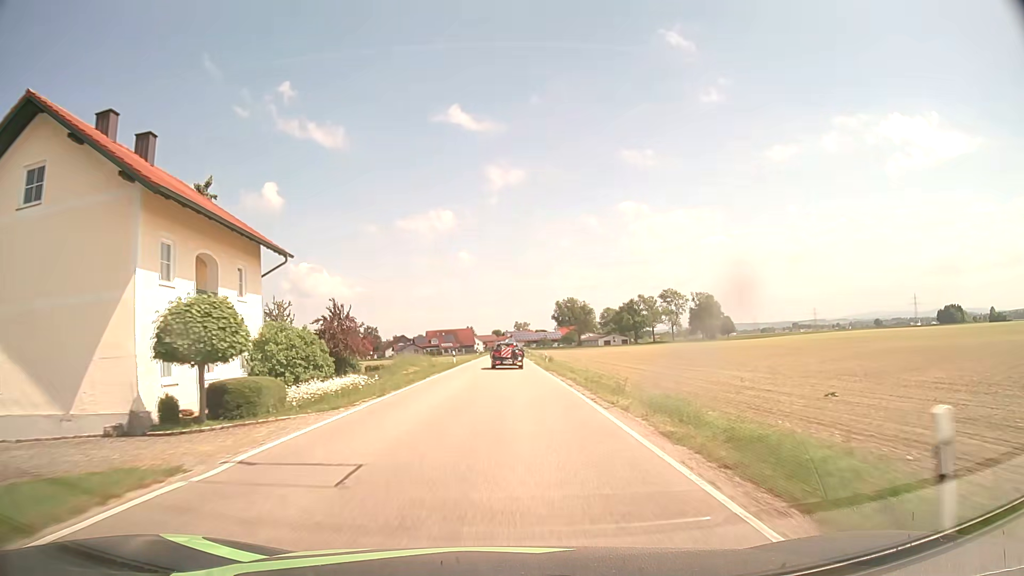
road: secondary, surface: asphalt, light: Day
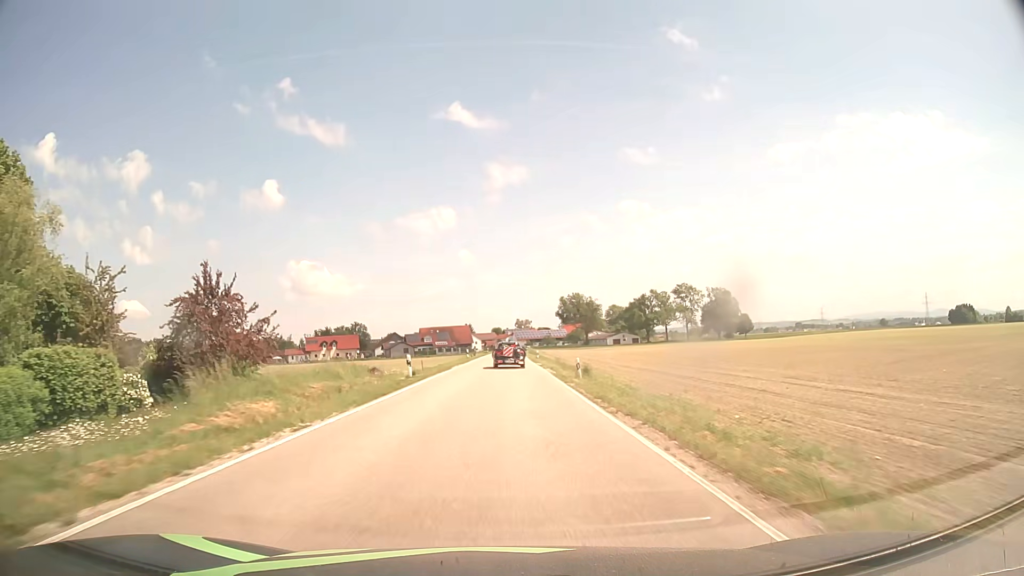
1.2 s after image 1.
(0.0, +23.2) m; 0°
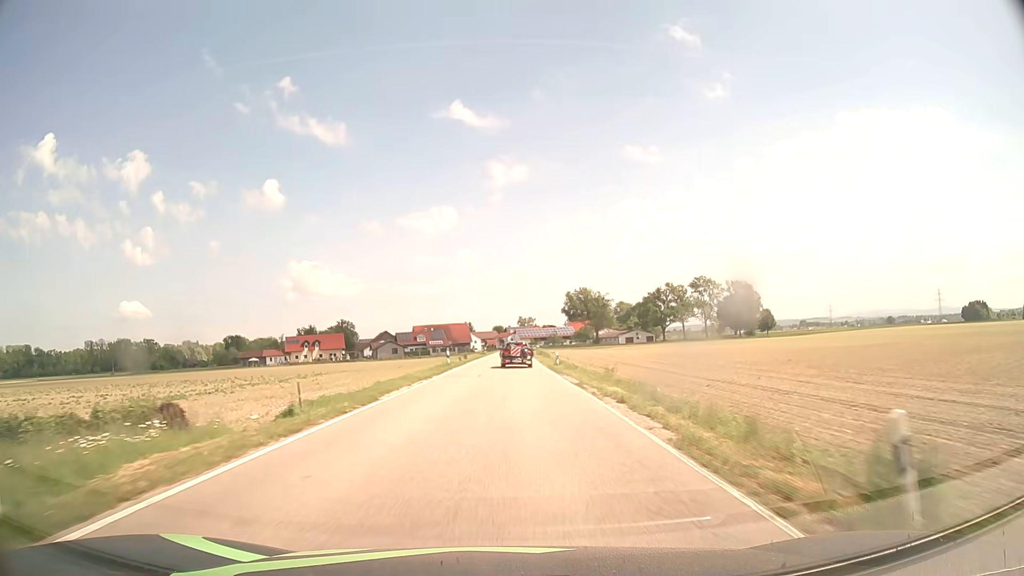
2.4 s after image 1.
(0.0, +23.6) m; 0°
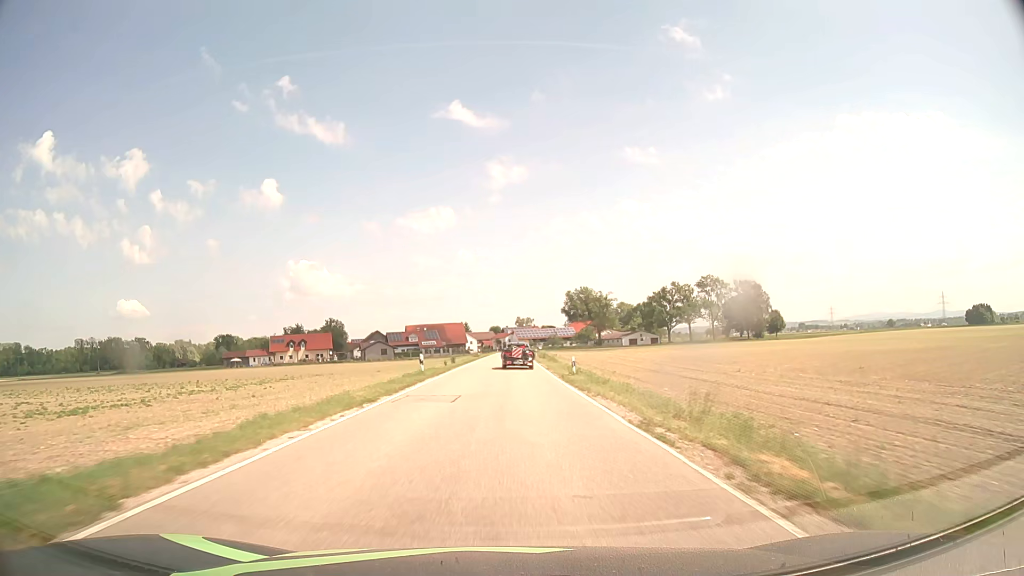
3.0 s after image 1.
(0.0, +11.9) m; 0°
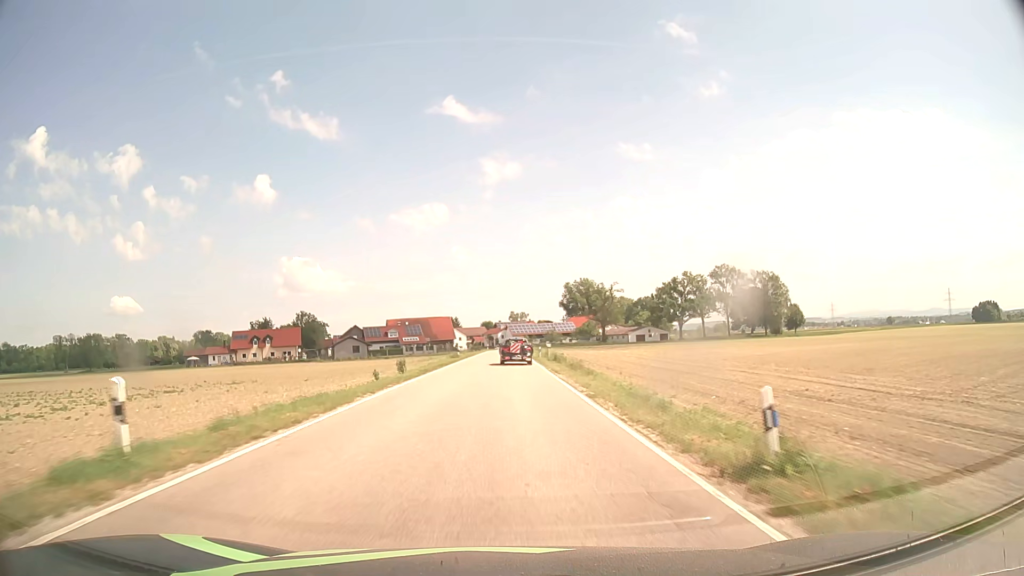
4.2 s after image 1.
(+0.2, +23.8) m; +1°
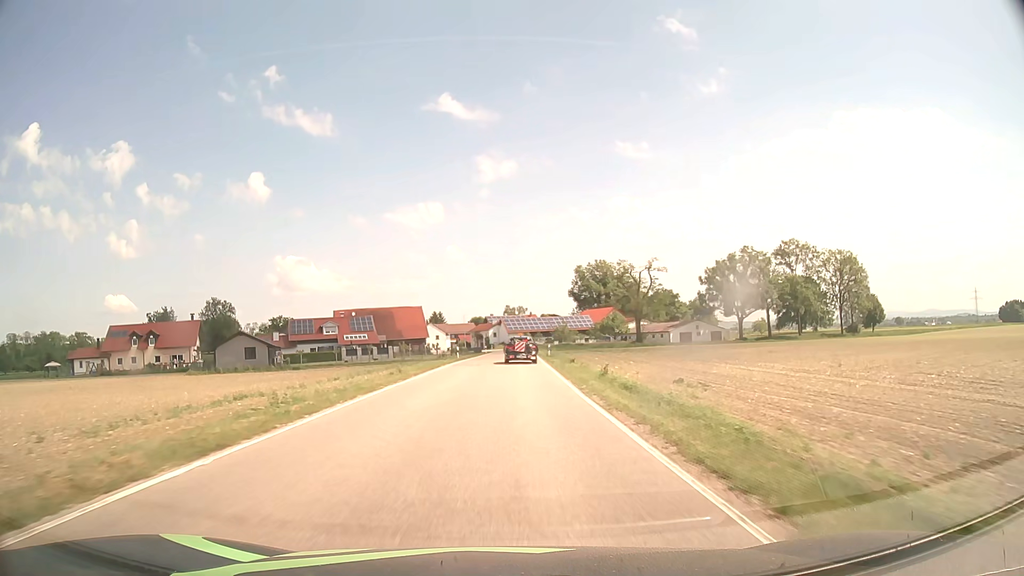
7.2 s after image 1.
(+0.1, +57.4) m; 0°
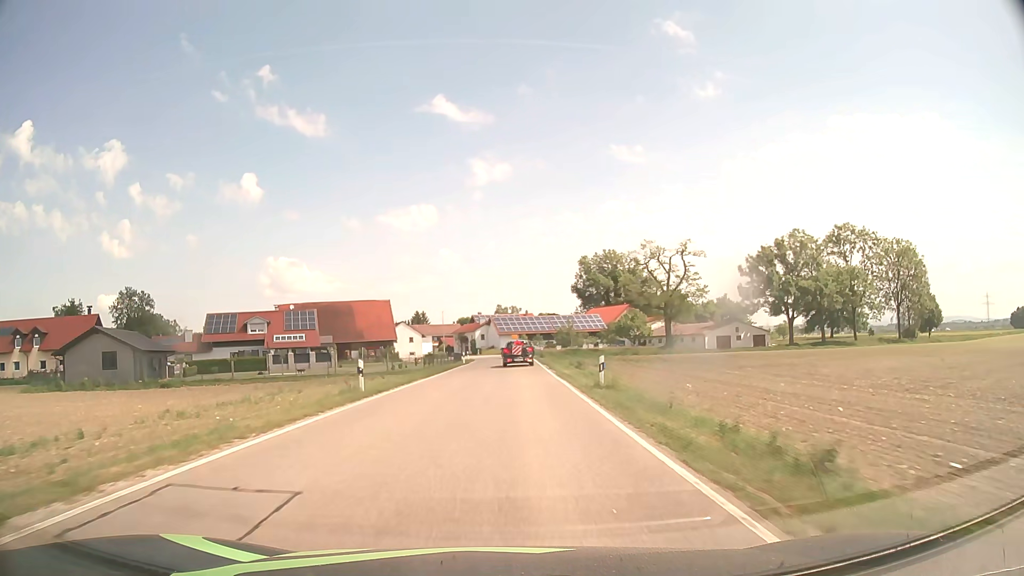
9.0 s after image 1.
(+0.3, +31.4) m; +1°
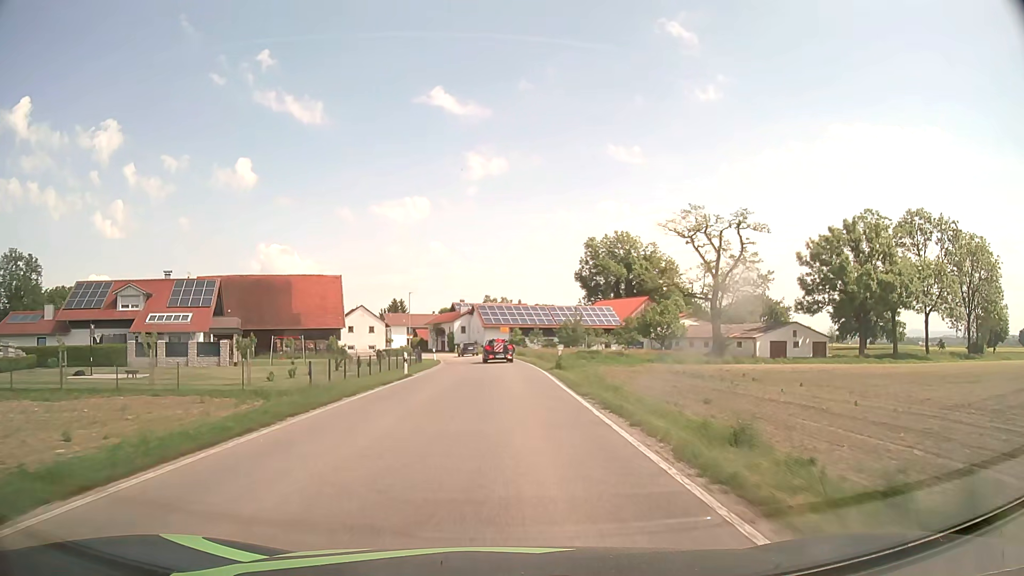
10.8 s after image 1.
(+0.1, +28.9) m; +1°
(0, +10) (0, +20) (0, +30) (-1, +40) (-1, +50) (-2, +60) (-4, +70) (-6, +80) (-8, +89) (-11, +99) m
